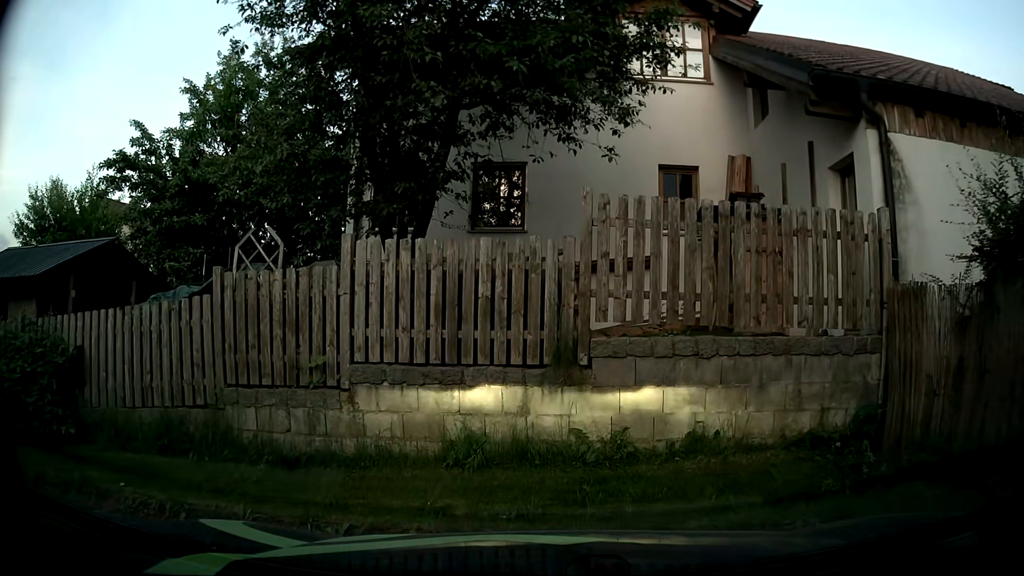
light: Day
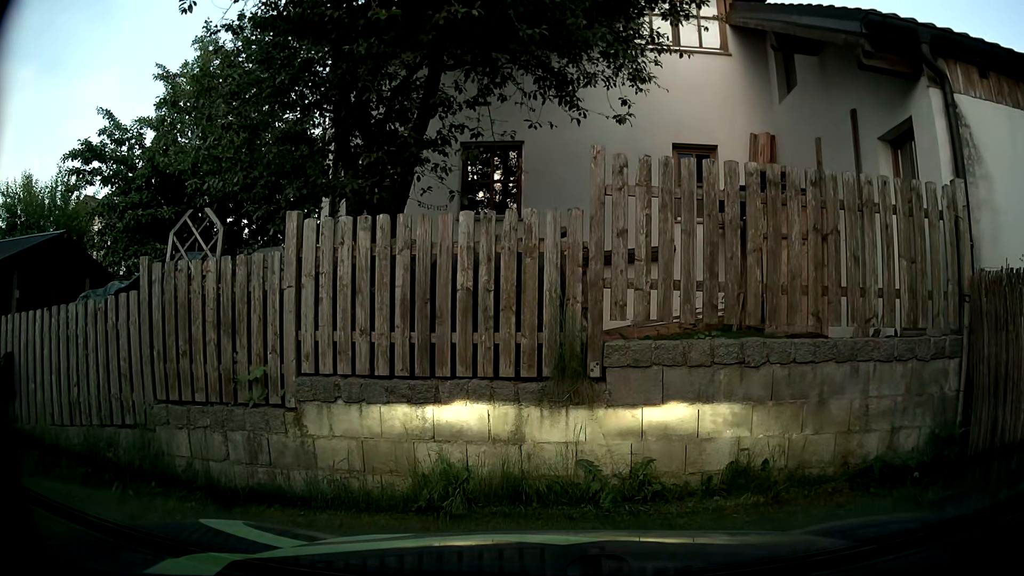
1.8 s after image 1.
(0.0, +1.3) m; 0°
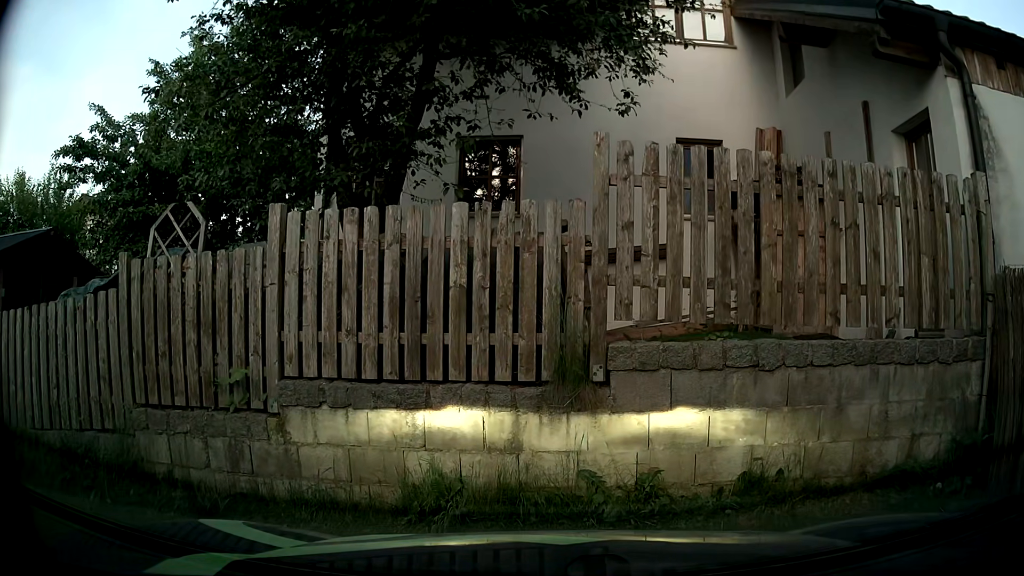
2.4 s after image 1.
(0.0, +0.3) m; 0°
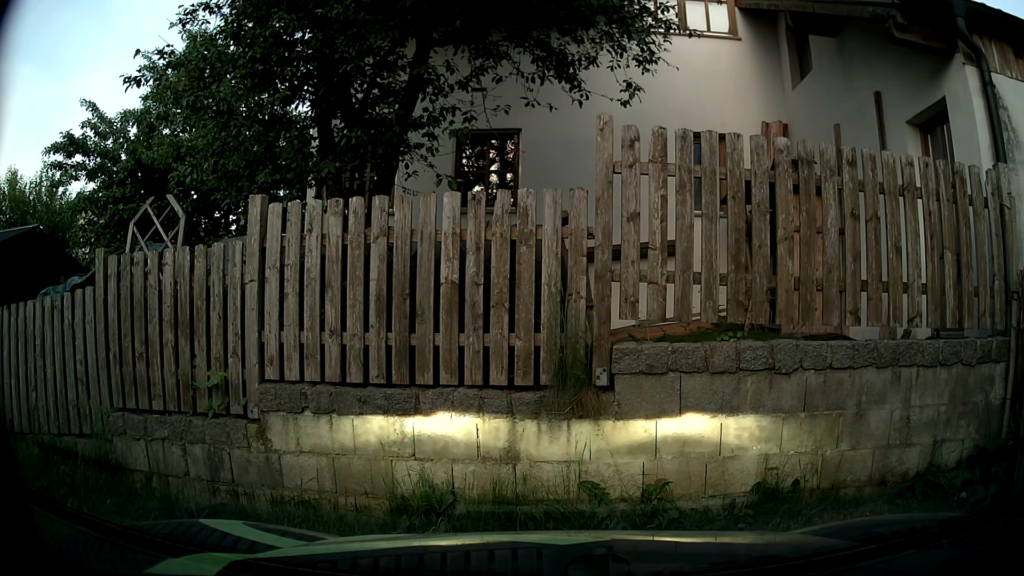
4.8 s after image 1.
(0.0, +0.4) m; 0°
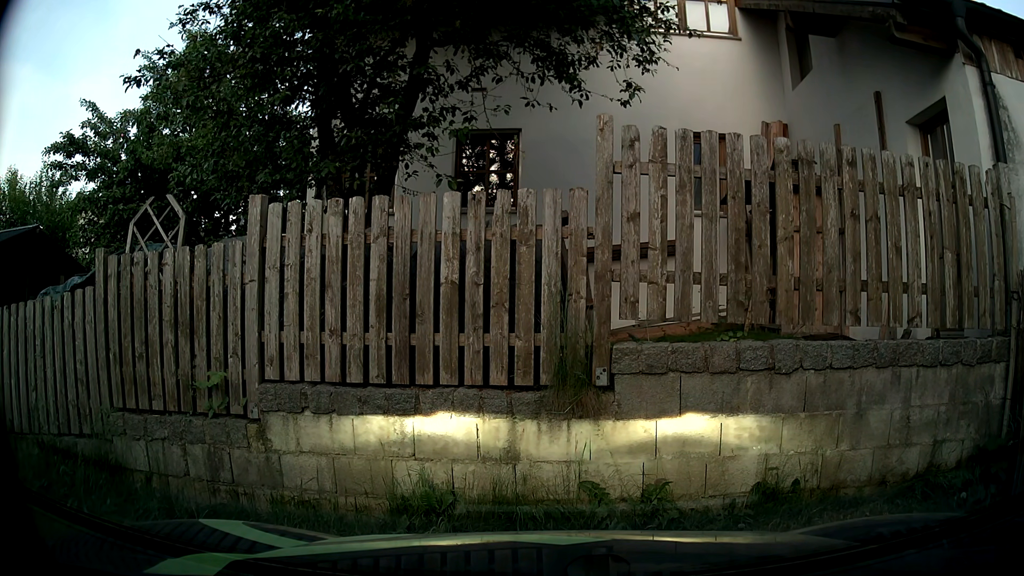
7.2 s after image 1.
(0.0, 0.0) m; 0°
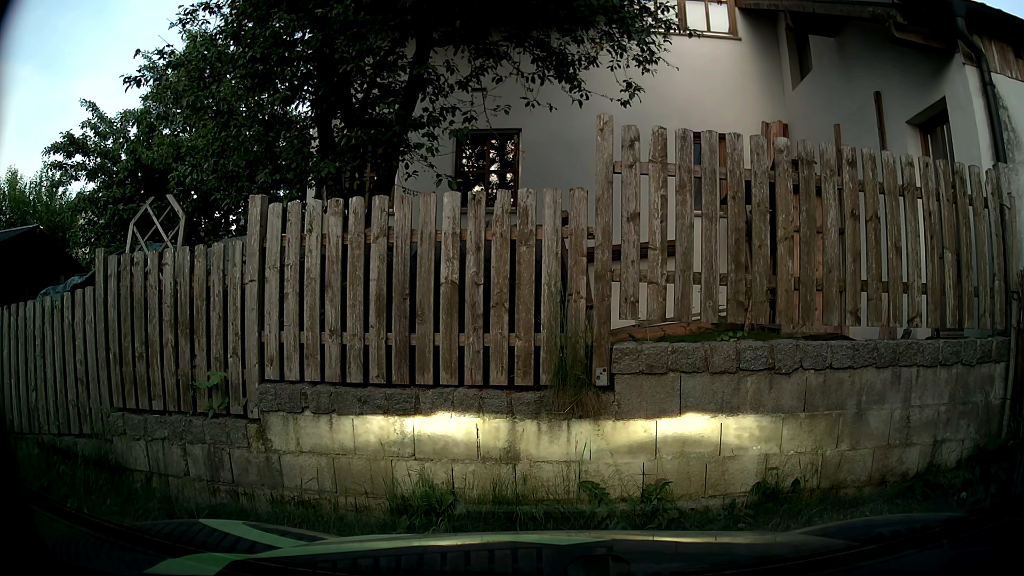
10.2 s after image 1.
(0.0, 0.0) m; 0°
